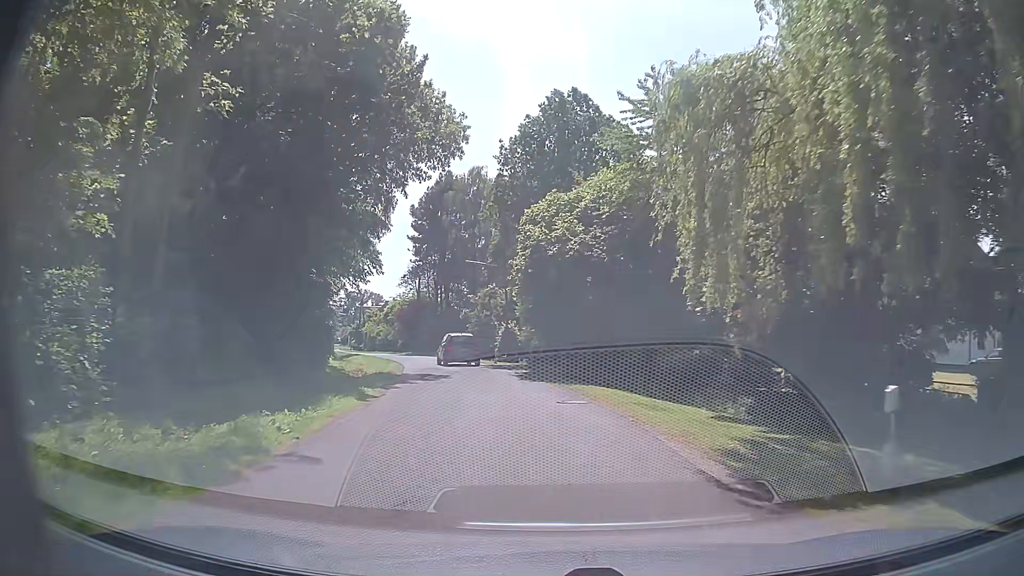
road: residential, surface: asphalt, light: Day
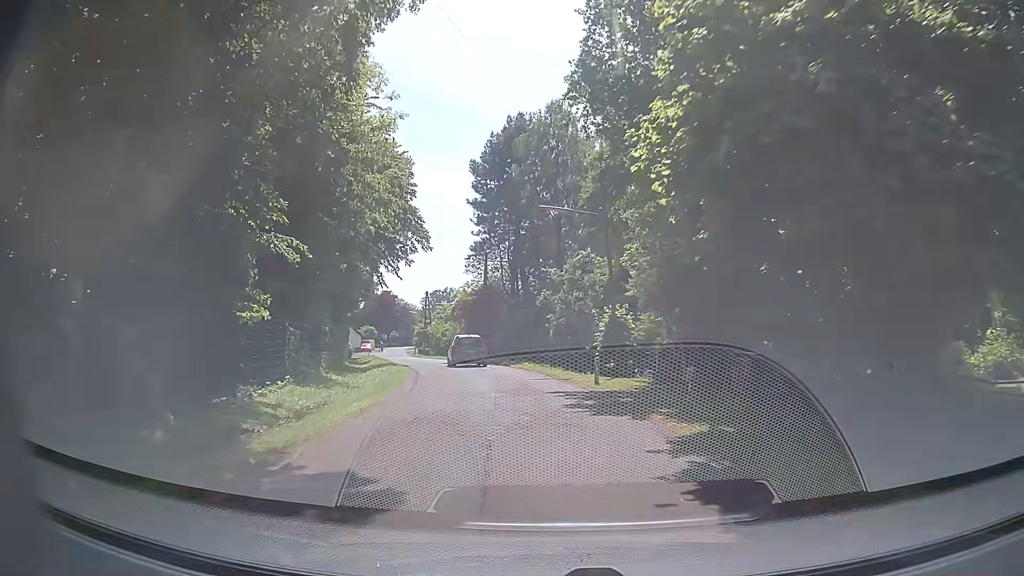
(-1.3, +18.4) m; -9°
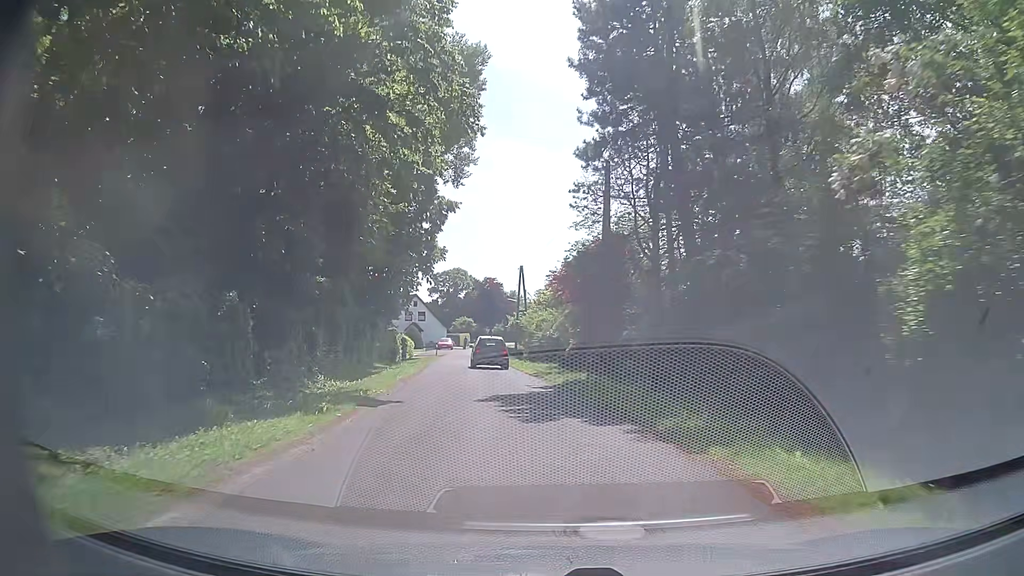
(-1.8, +26.1) m; -8°
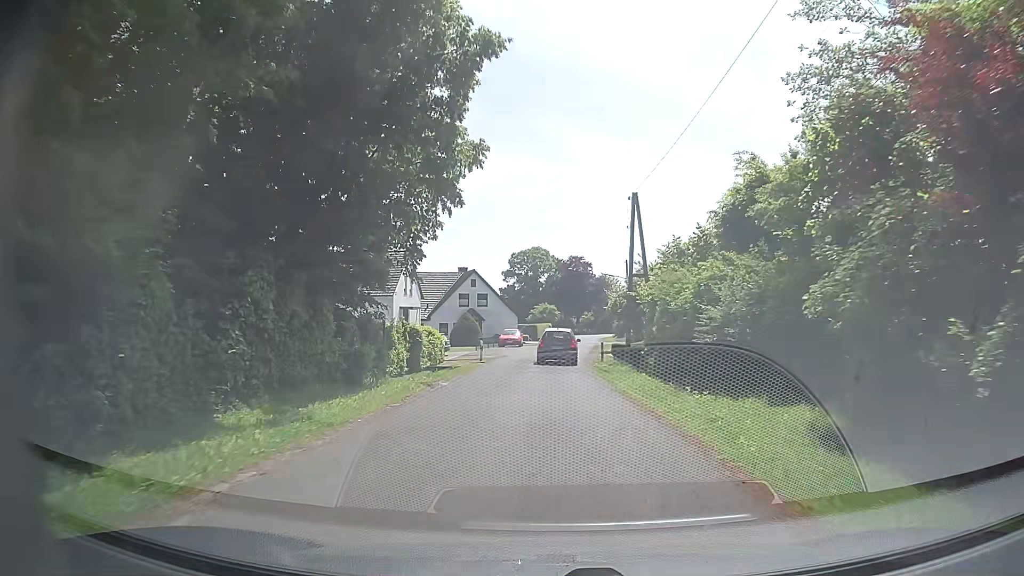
(-2.7, +27.7) m; -8°
(0, +10) (0, +20) (0, +30) (+1, +40) (+1, +50) (+2, +60) (+3, +70) (+4, +80) (+5, +90) (+5, +100) m
